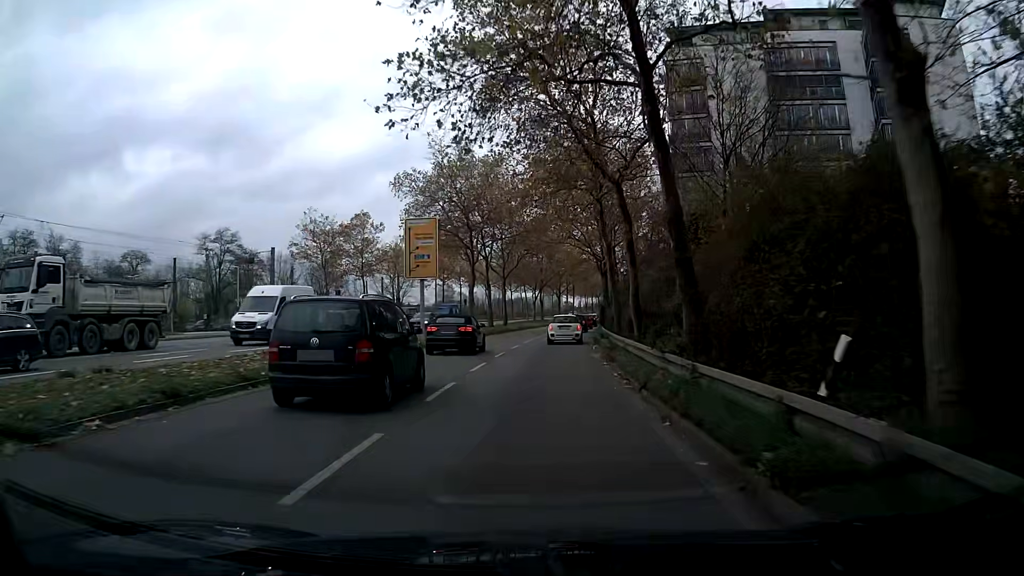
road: secondary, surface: asphalt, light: Day
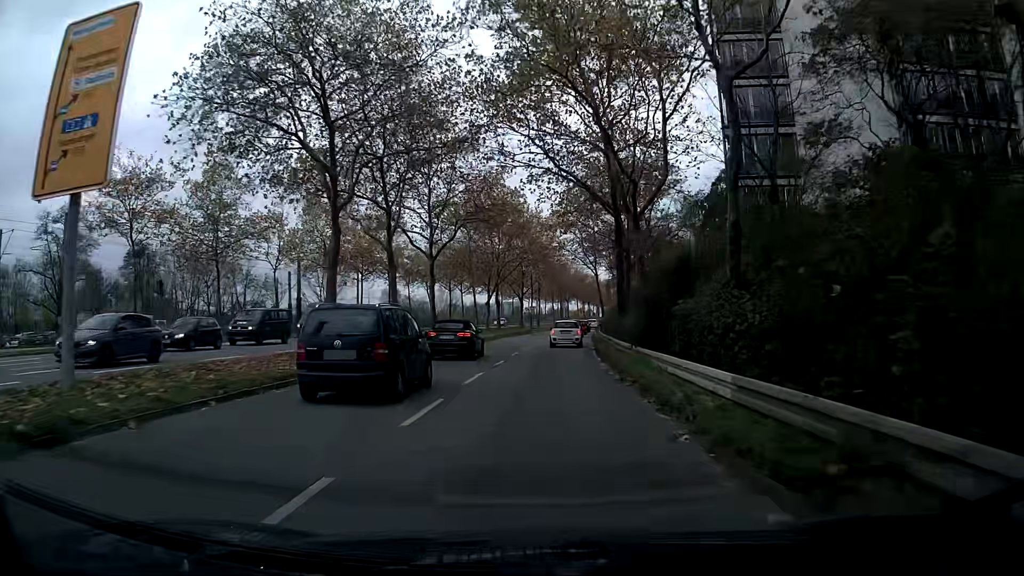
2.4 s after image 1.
(+0.7, +26.0) m; +3°
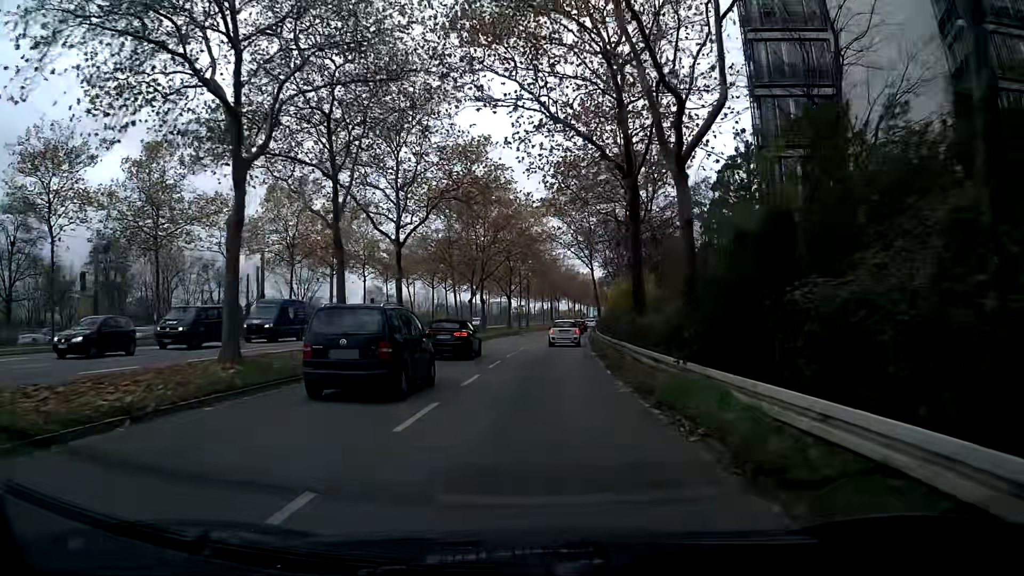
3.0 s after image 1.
(0.0, +6.6) m; +1°
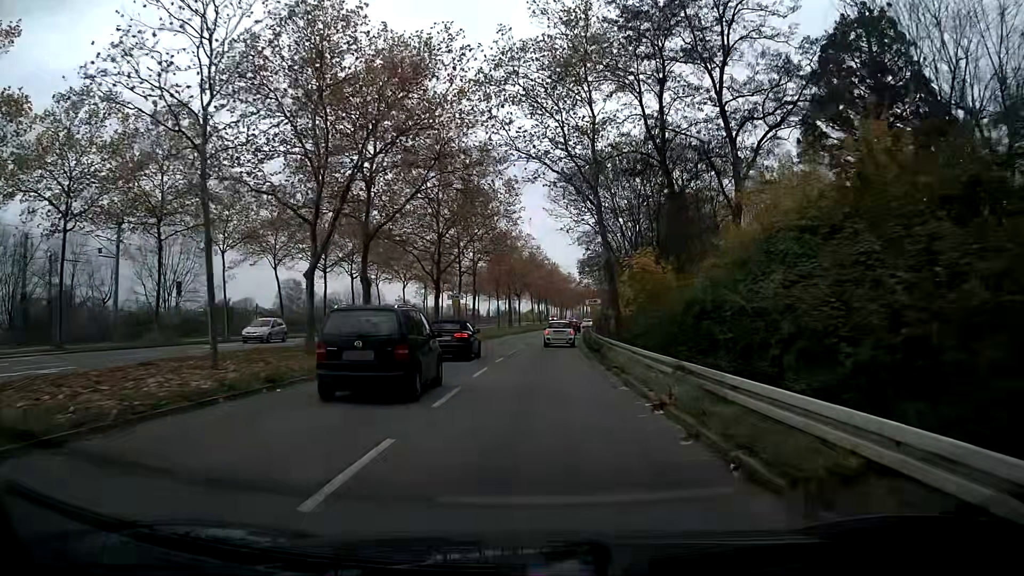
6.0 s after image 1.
(+1.9, +33.6) m; +3°
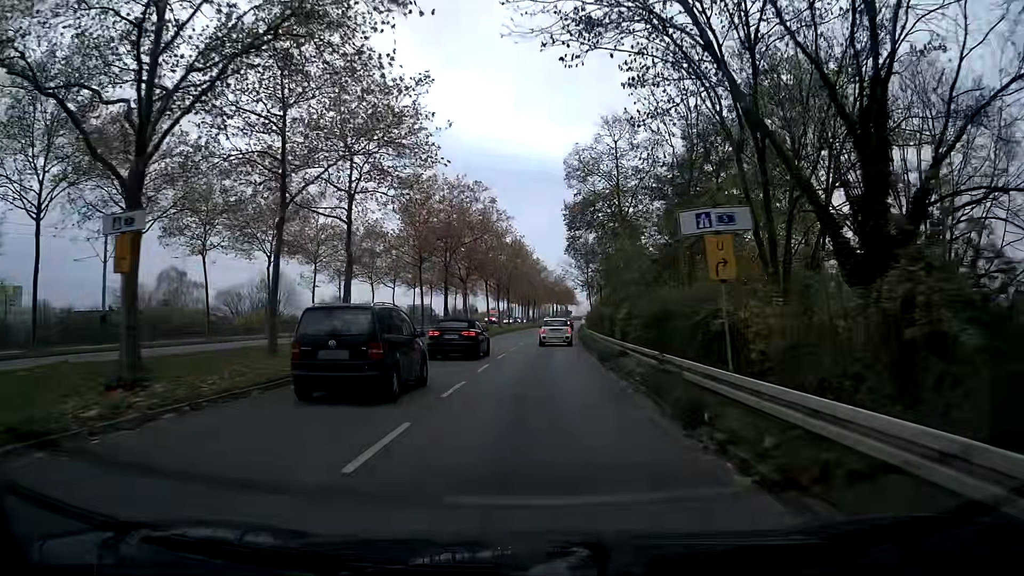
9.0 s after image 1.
(+1.3, +35.0) m; +3°
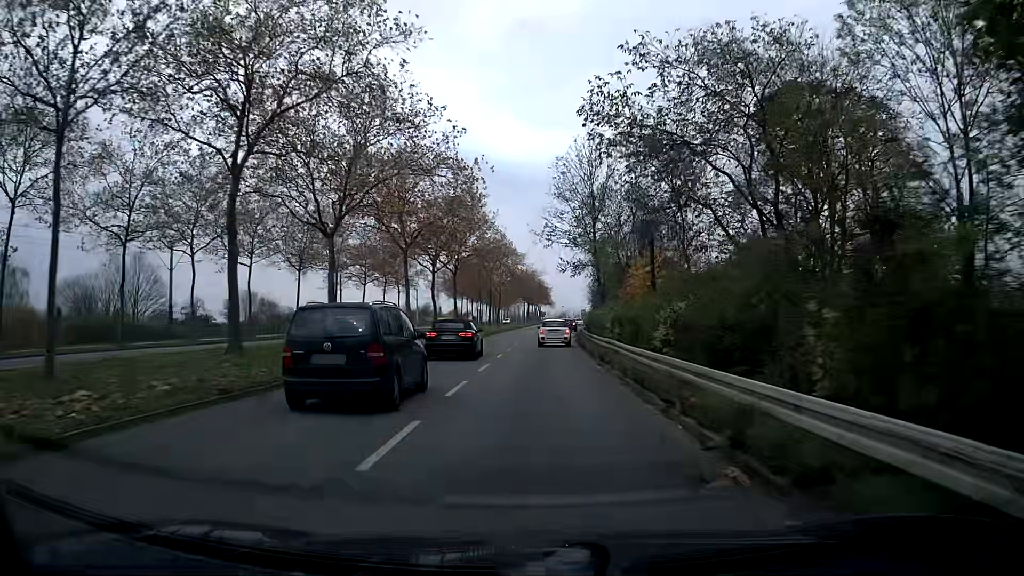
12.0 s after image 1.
(+0.6, +36.0) m; +2°
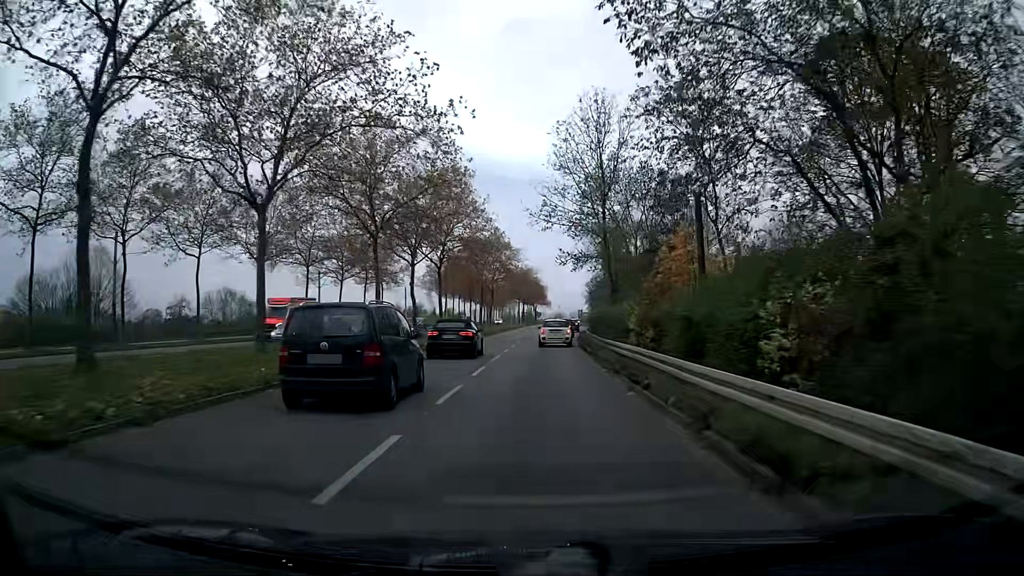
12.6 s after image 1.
(0.0, +7.3) m; 0°
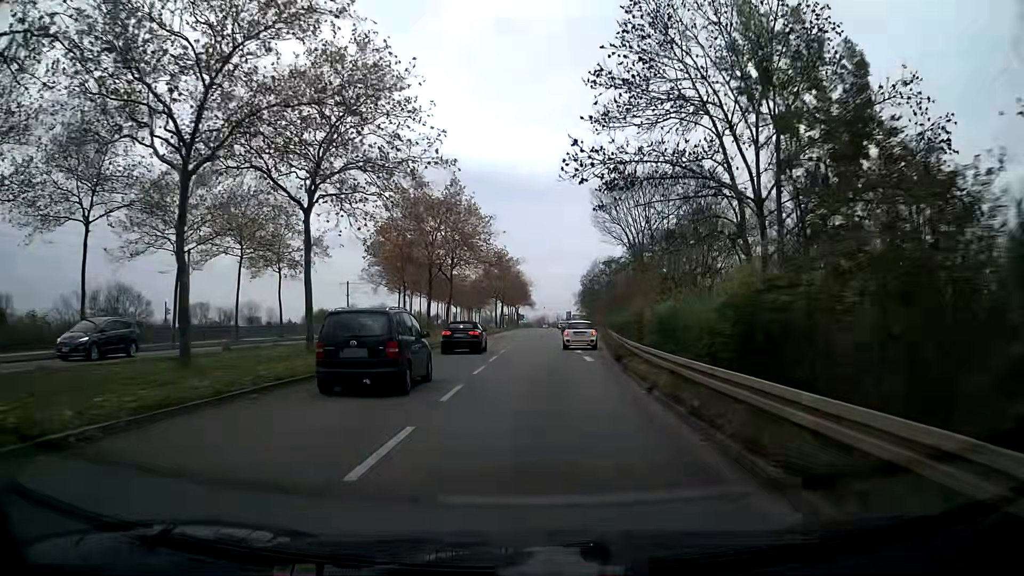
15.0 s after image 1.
(+0.4, +29.2) m; +1°
(0, +10) (0, +20) (0, +30) (+1, +40) (+1, +50) (+1, +60) (+1, +70) (+1, +80) (+1, +90) (+1, +100) m
